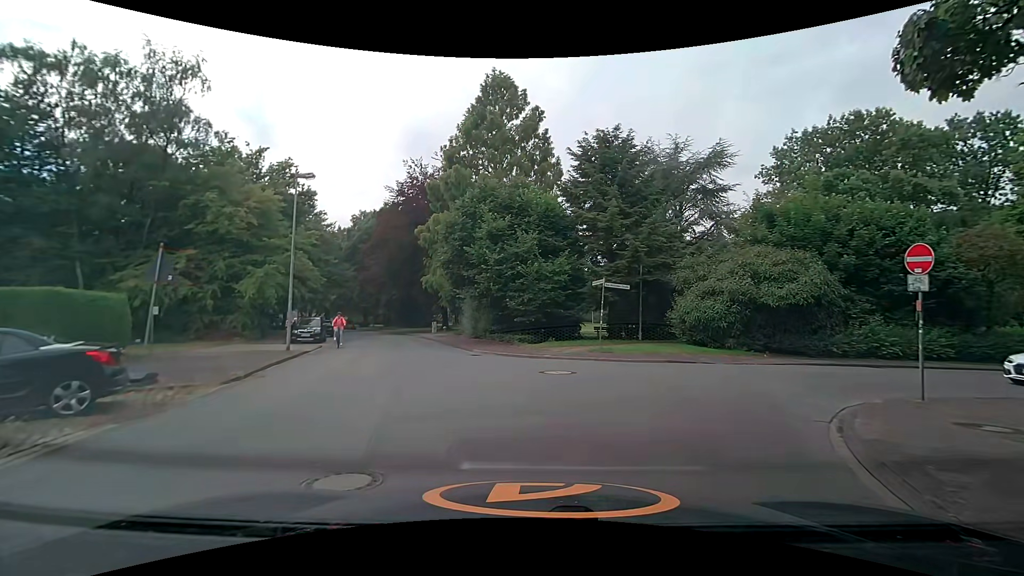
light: Day
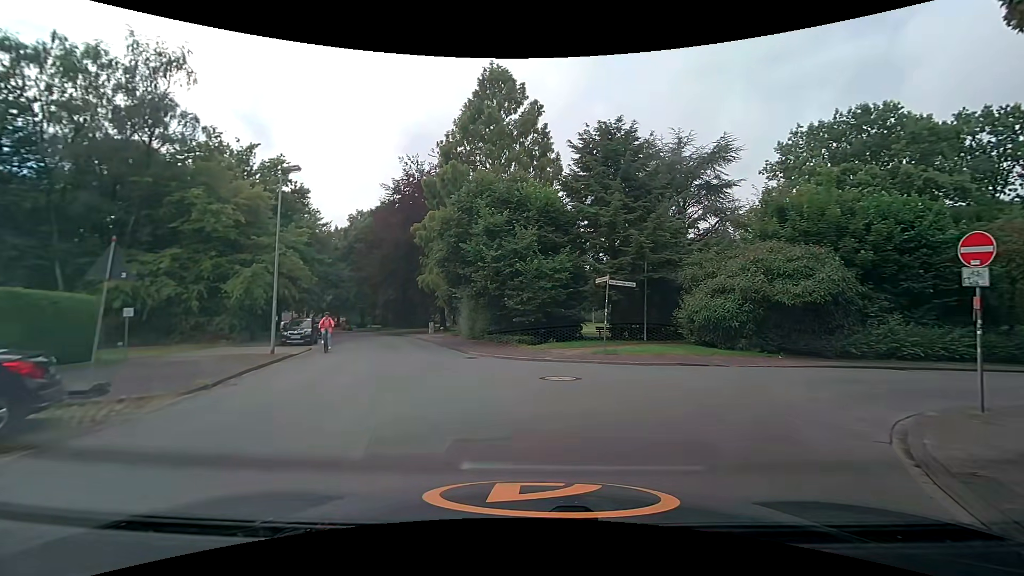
(0.0, +1.2) m; 0°
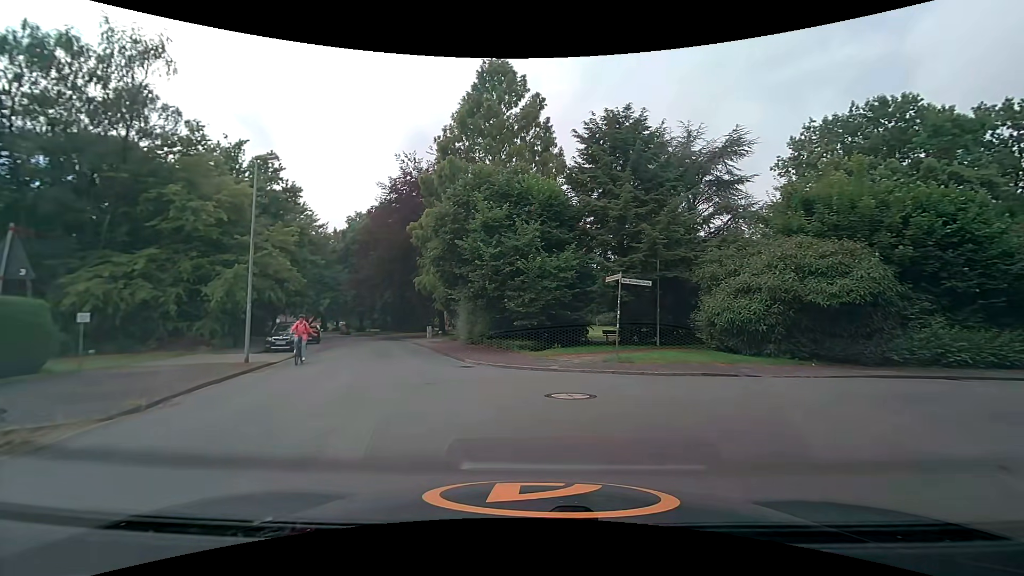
(0.0, +2.0) m; -2°
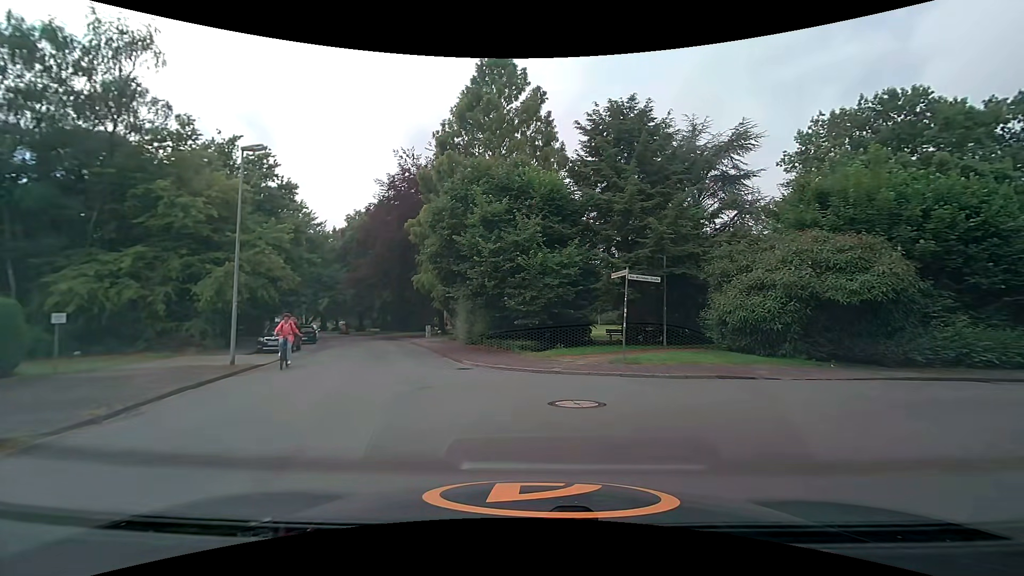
(0.0, +1.0) m; +2°
